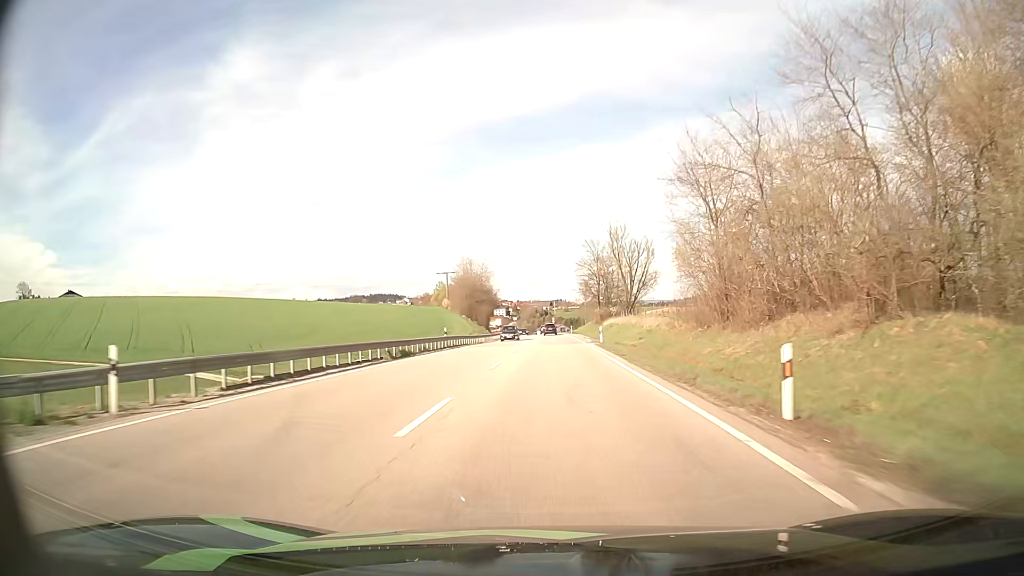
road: primary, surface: asphalt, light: Day
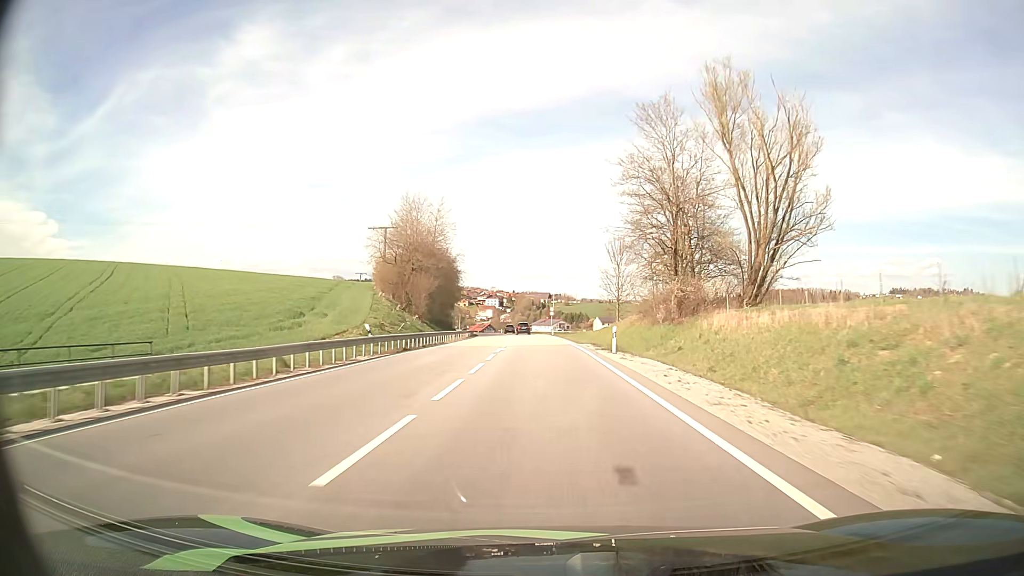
(+0.5, +68.6) m; 0°
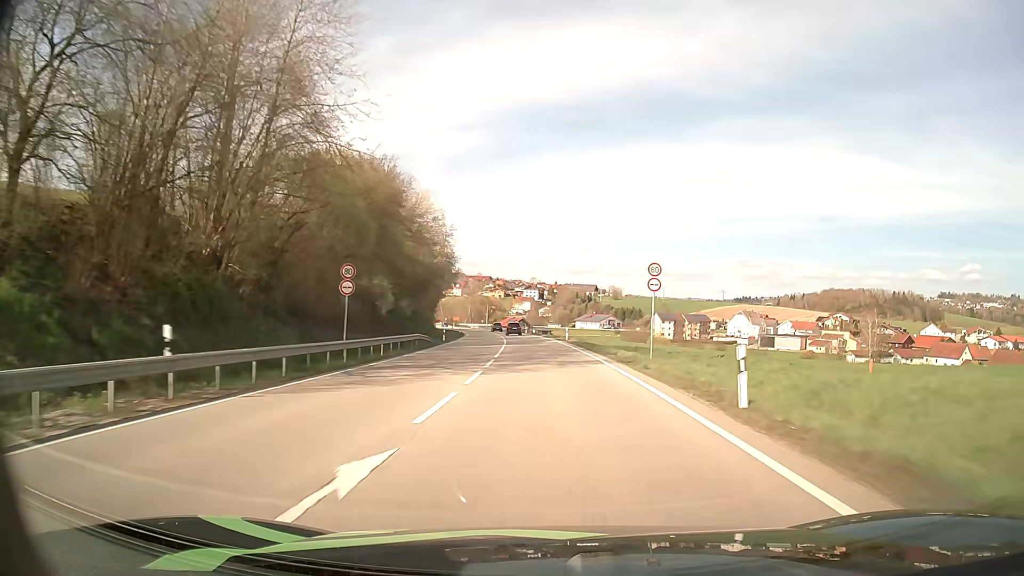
(-1.8, +69.4) m; -3°
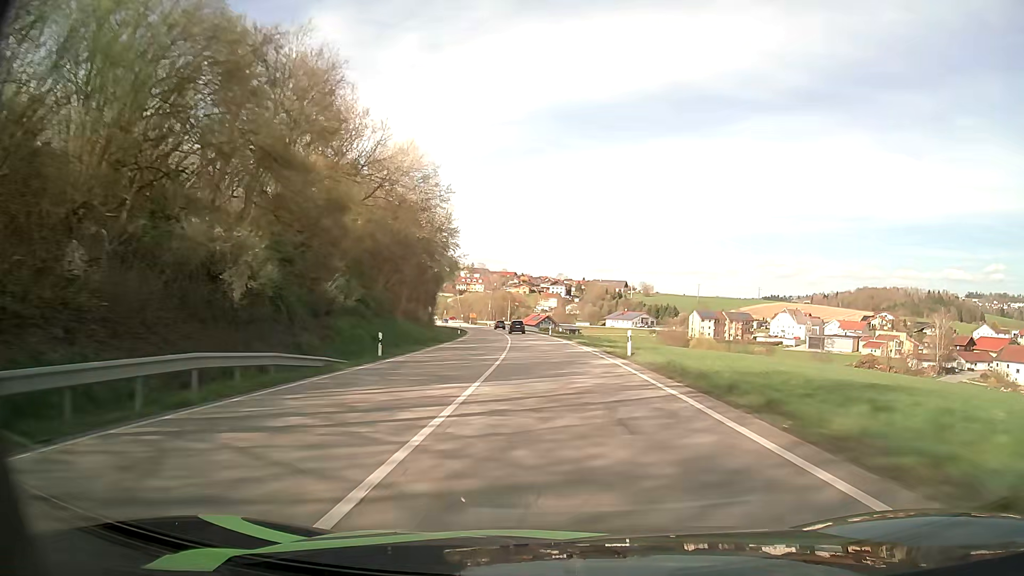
(-0.6, +27.9) m; -2°
(0, +10) (0, +20) (0, +30) (-1, +40) (-1, +50) (-2, +60) (-3, +70) (-3, +80) (-4, +90) (-5, +100) m
